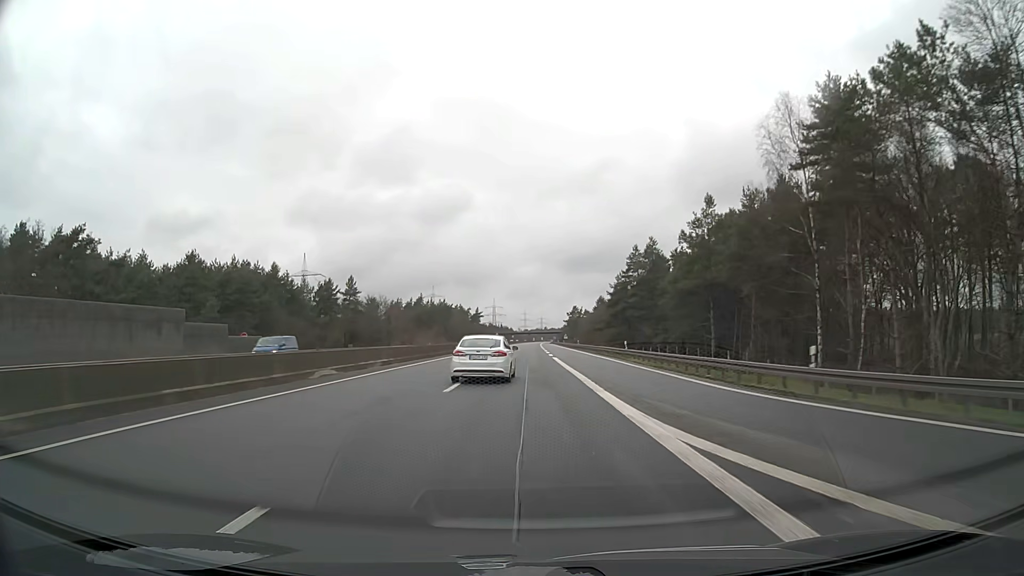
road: motorway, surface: asphalt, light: Day
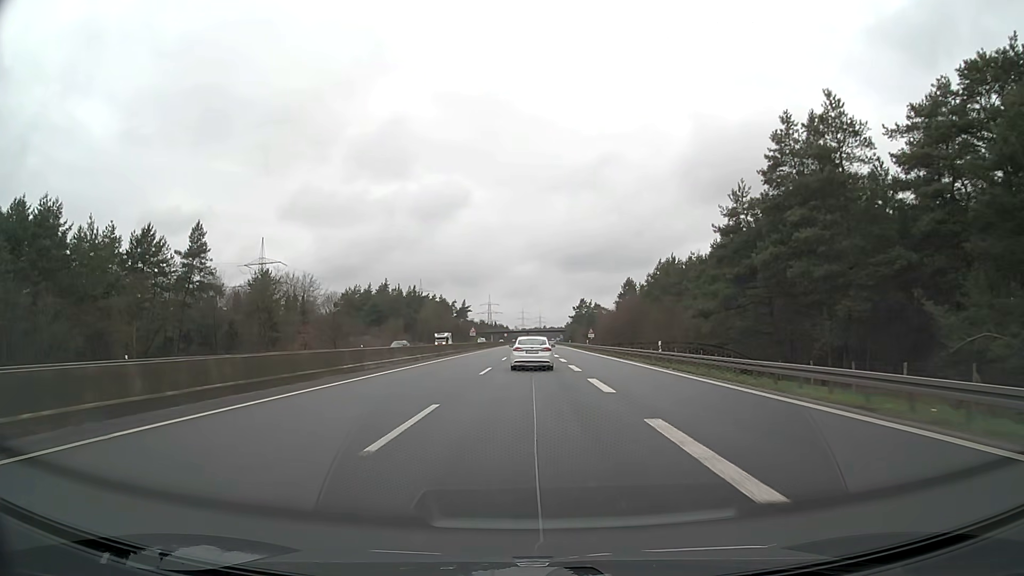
(0.0, +63.4) m; 0°
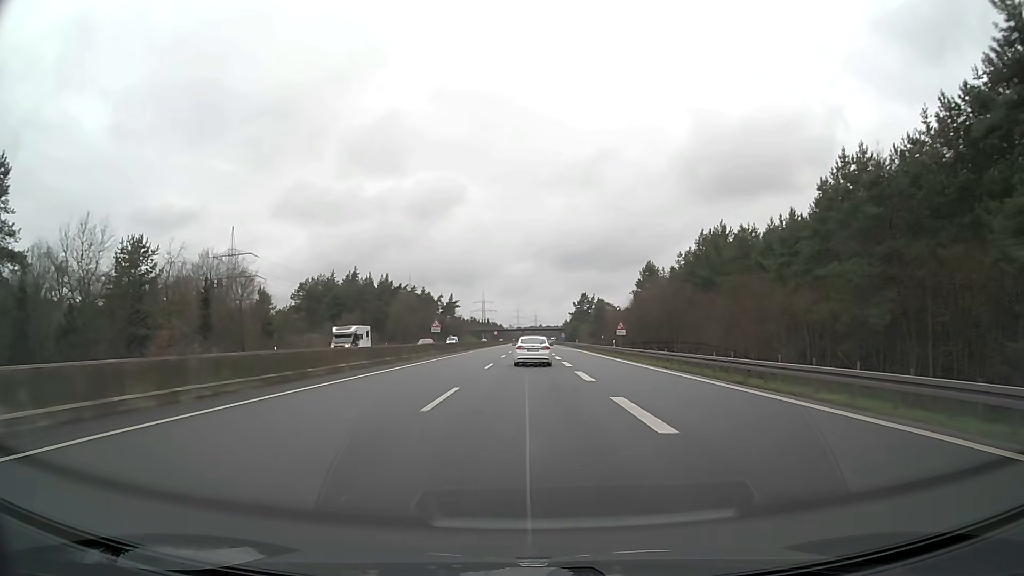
(+0.1, +31.7) m; 0°
(0, +10) (0, +20) (0, +30) (0, +40) (0, +50) (0, +60) (0, +70) (0, +80) (0, +90) (0, +100) m
